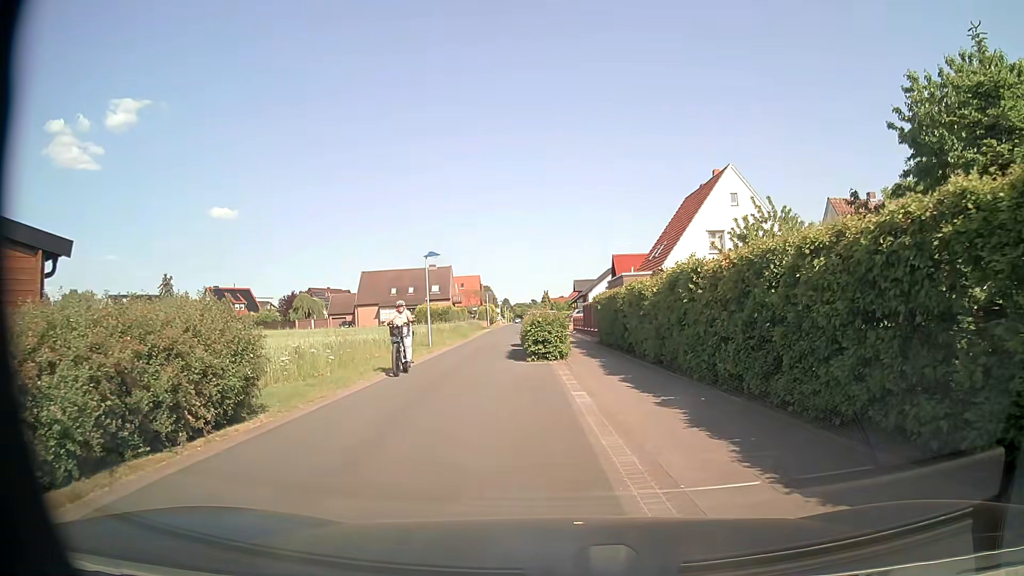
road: residential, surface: asphalt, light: Day
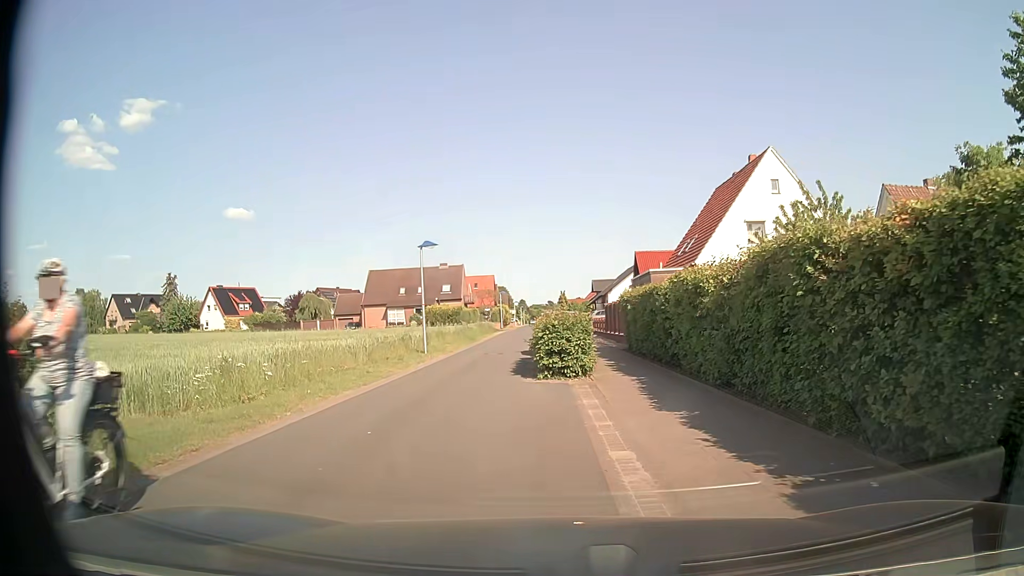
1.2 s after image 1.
(0.0, +5.0) m; -1°
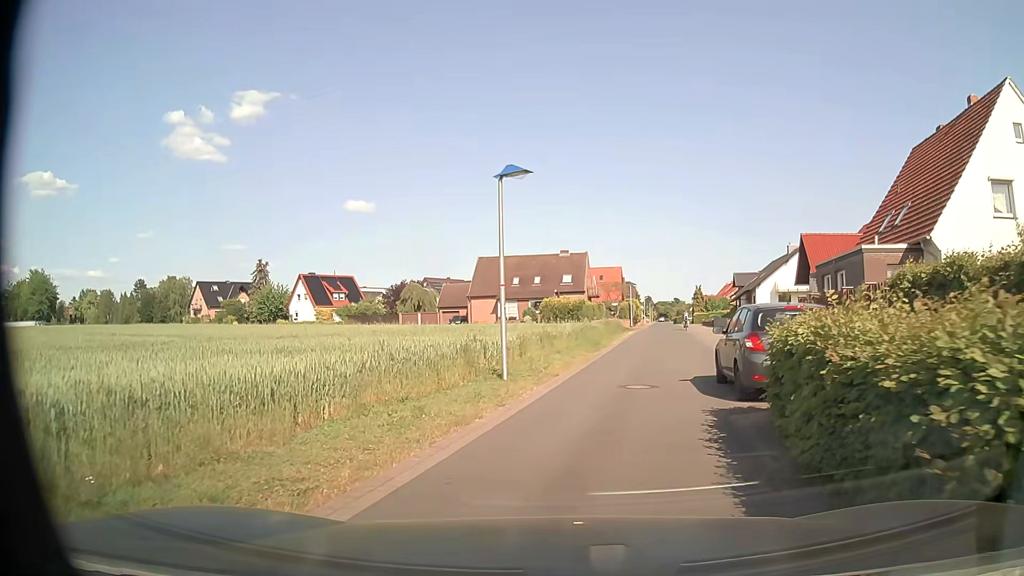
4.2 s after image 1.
(-1.2, +12.7) m; -10°
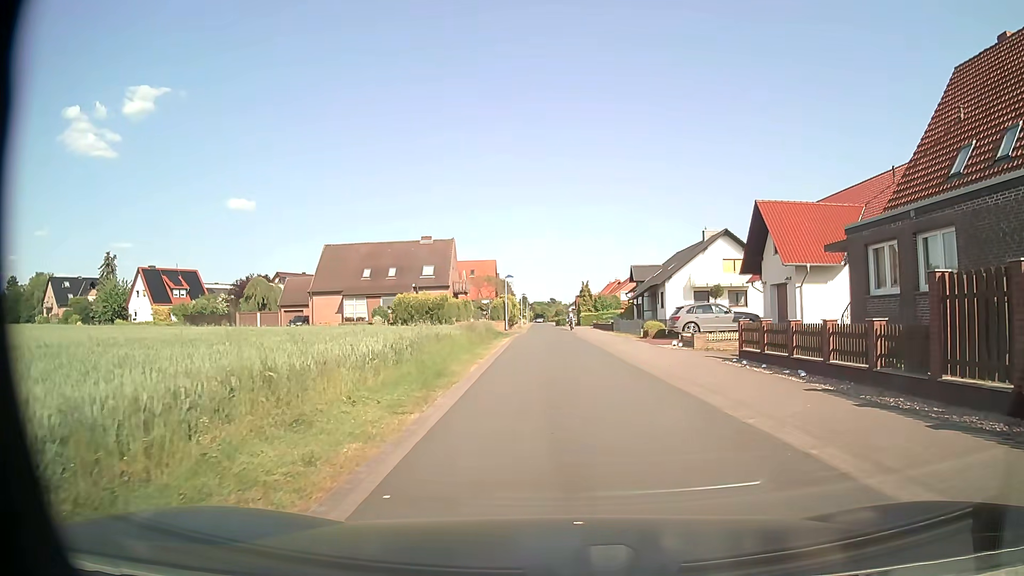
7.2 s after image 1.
(+1.1, +15.1) m; +10°
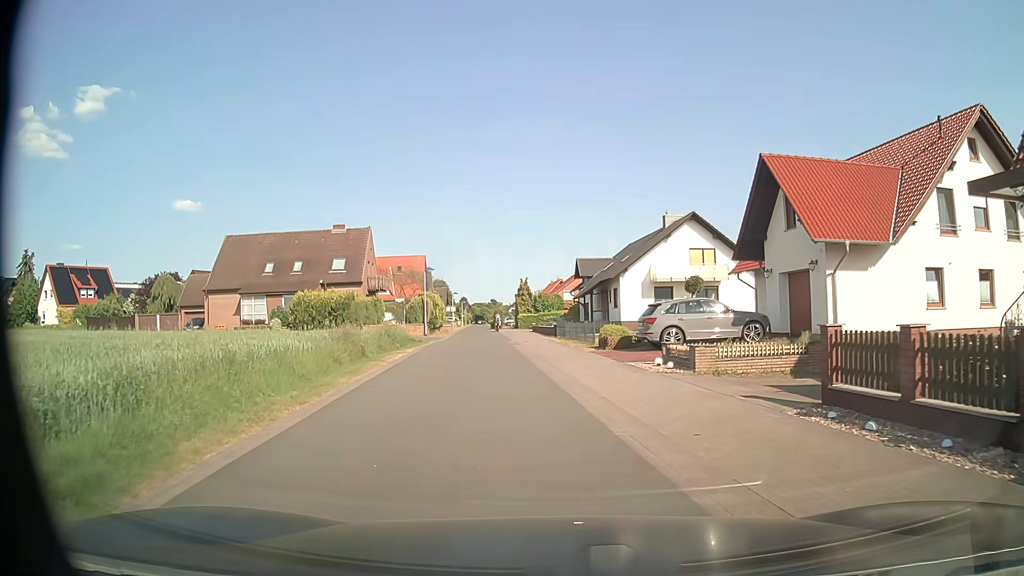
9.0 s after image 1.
(+0.6, +10.3) m; +5°
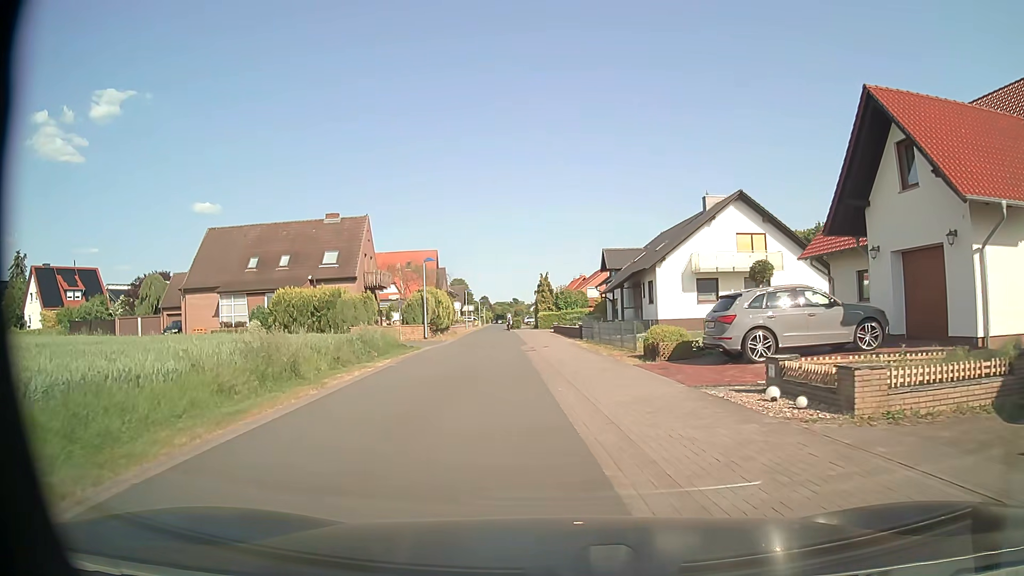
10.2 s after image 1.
(-0.1, +7.4) m; -2°
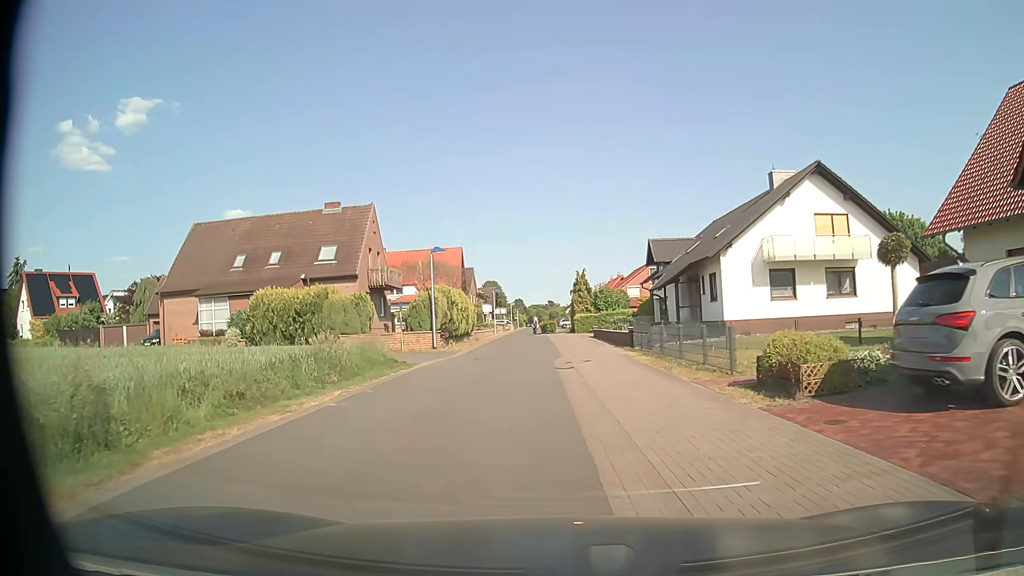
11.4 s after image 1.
(-0.2, +7.9) m; -2°
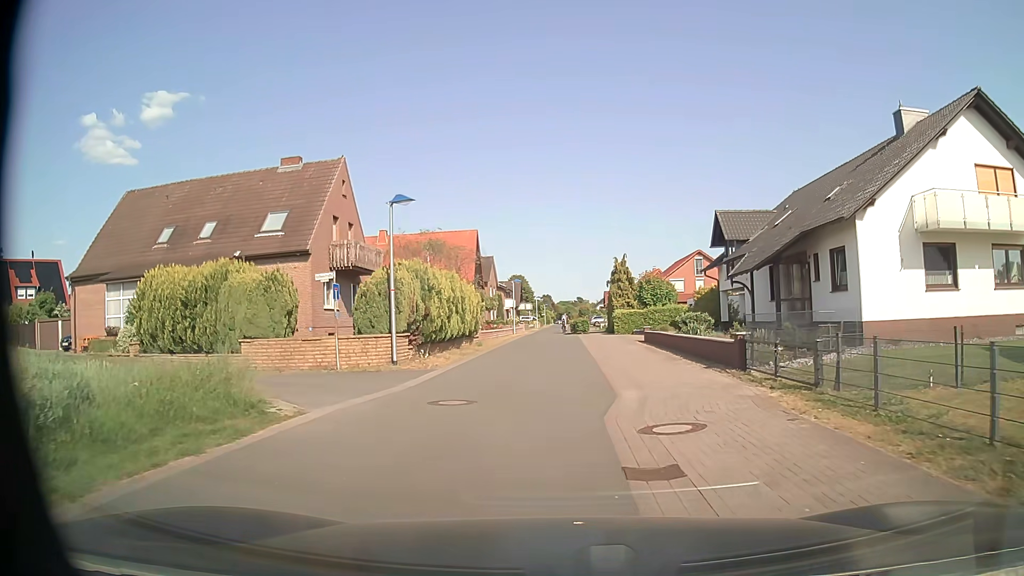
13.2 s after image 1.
(-0.4, +12.4) m; -2°
(0, +10) (0, +20) (0, +30) (0, +40) (-1, +50) (-2, +60) (-1, +70) (-1, +80) (0, +90) (0, +100) m
